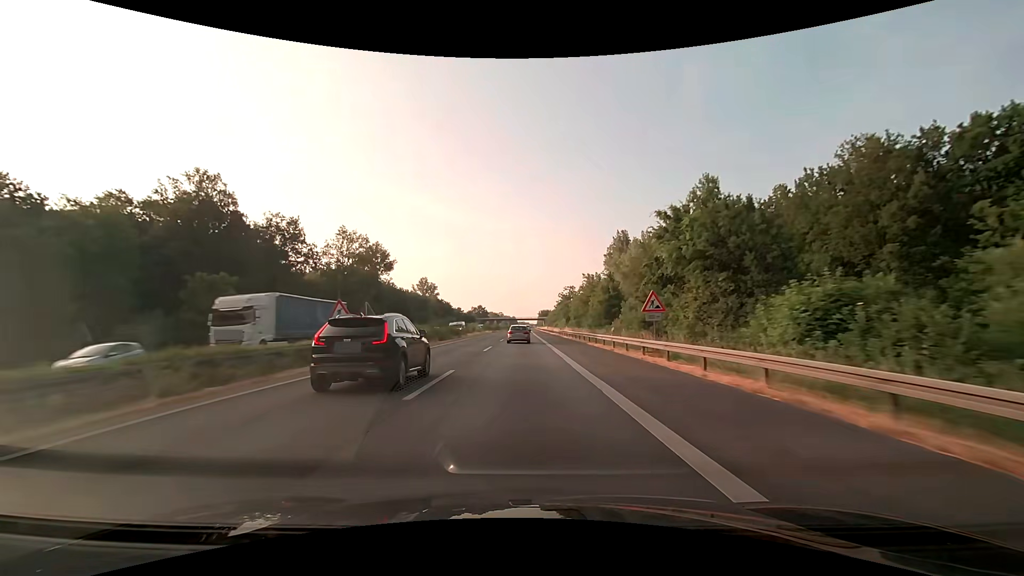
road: motorway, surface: asphalt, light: Day
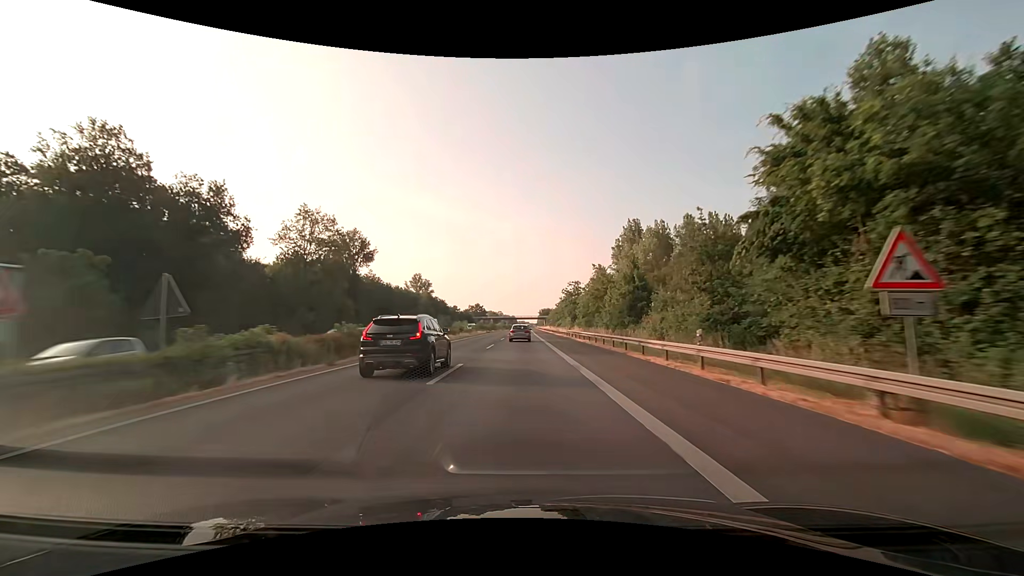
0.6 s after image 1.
(0.0, +15.8) m; 0°
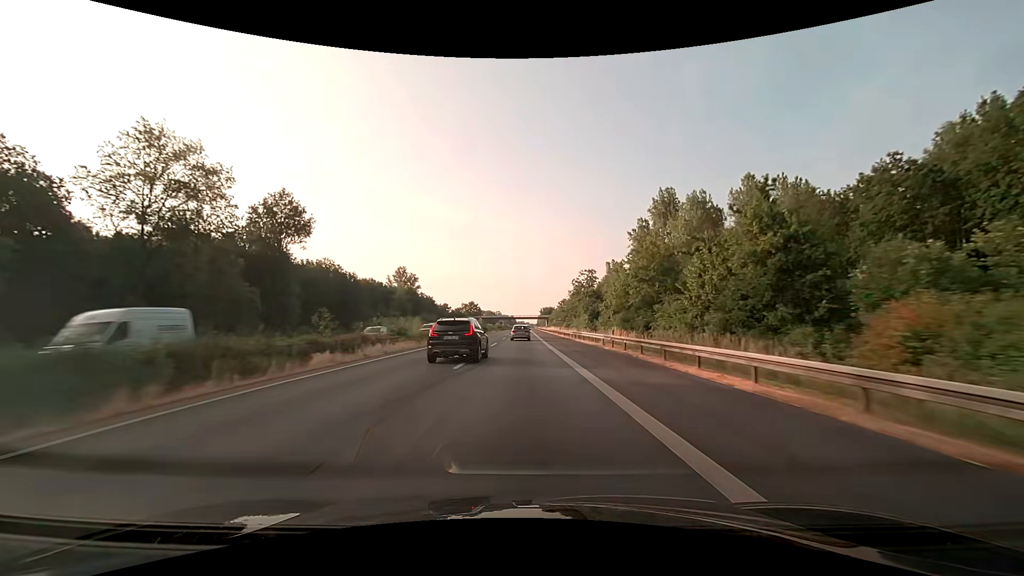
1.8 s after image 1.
(-0.1, +31.7) m; 0°
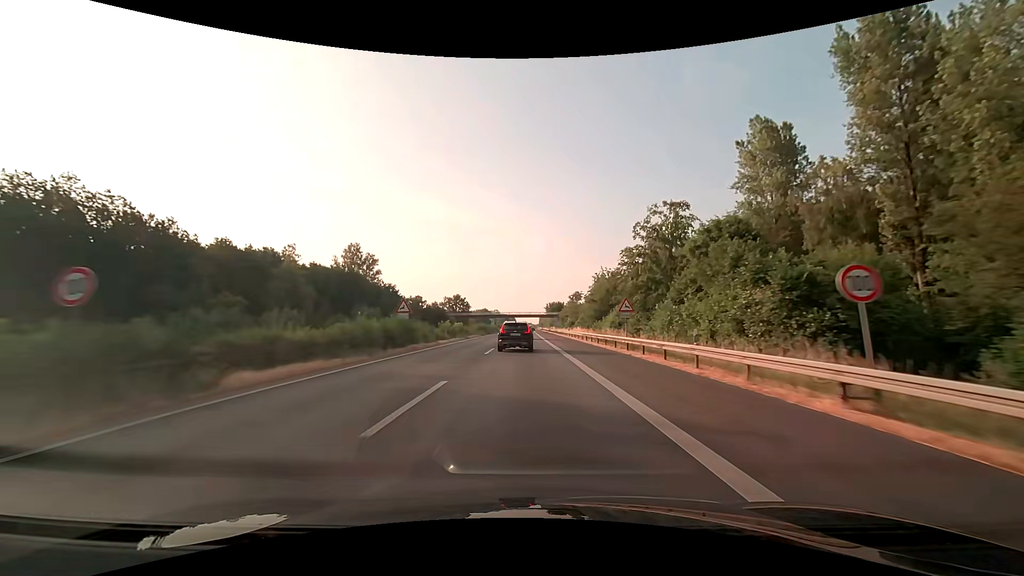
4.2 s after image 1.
(-0.1, +63.3) m; 0°
(0, +10) (0, +20) (0, +30) (0, +40) (0, +50) (0, +60) (0, +70) (+1, +80) (+1, +90) (+1, +100) m
